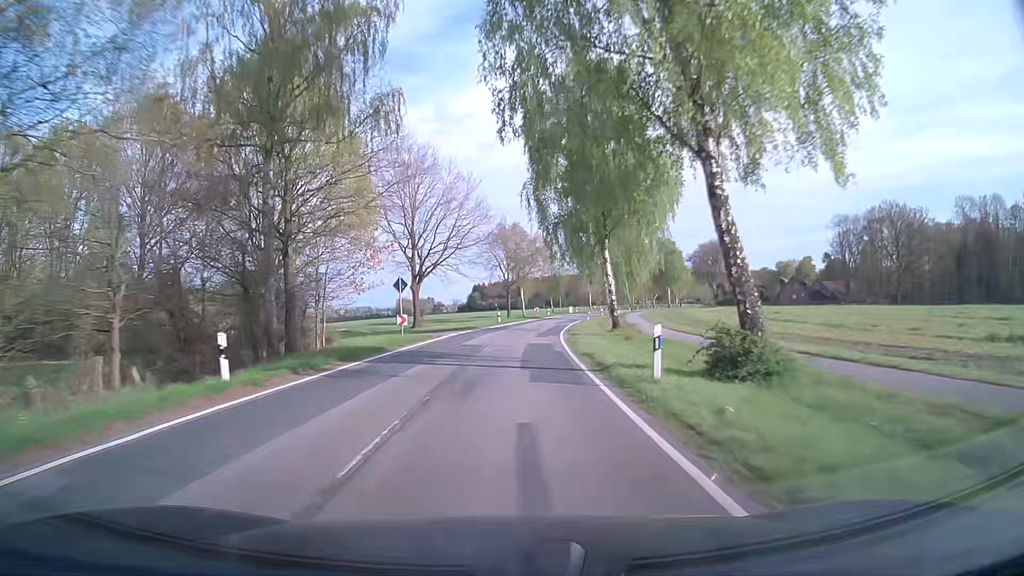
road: secondary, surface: asphalt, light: Day
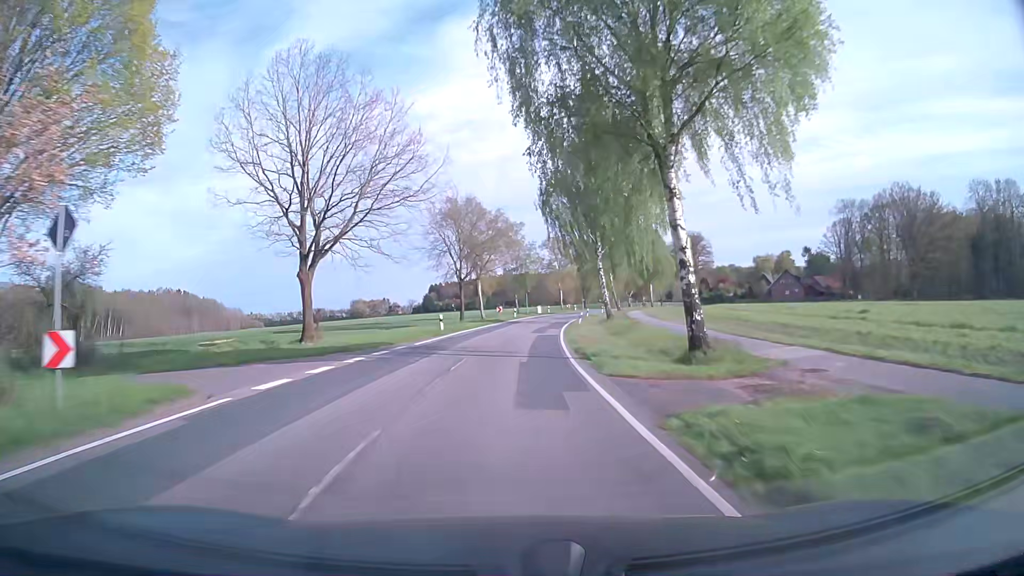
(+0.6, +24.6) m; +4°
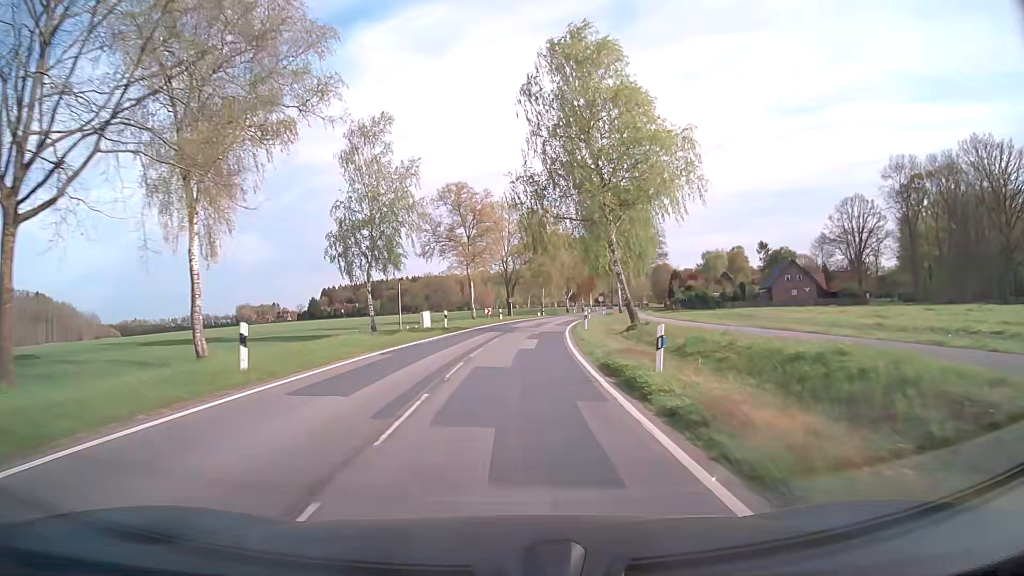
(+3.9, +59.8) m; +8°
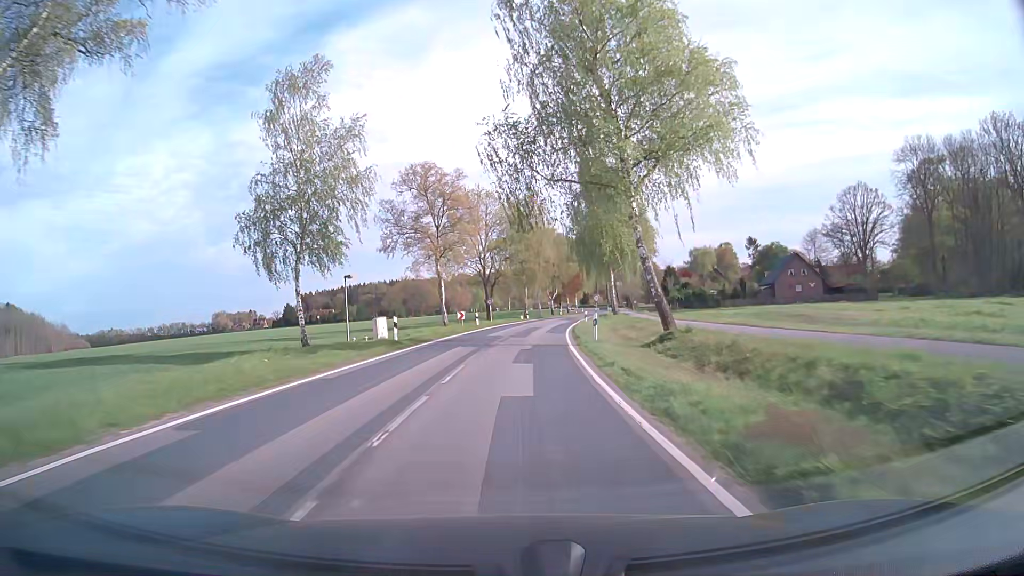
(+0.2, +11.3) m; +2°
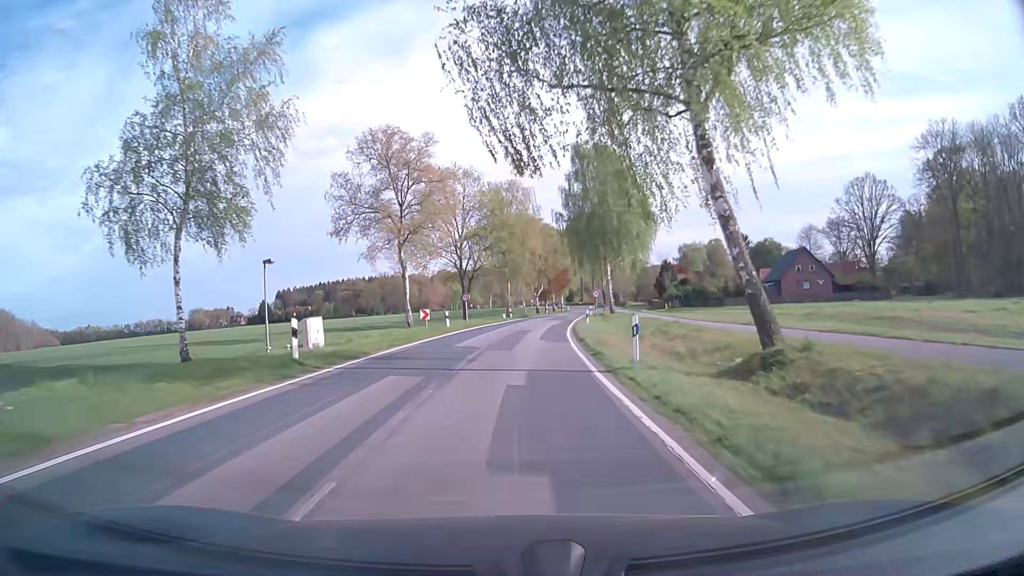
(+0.1, +11.0) m; +2°
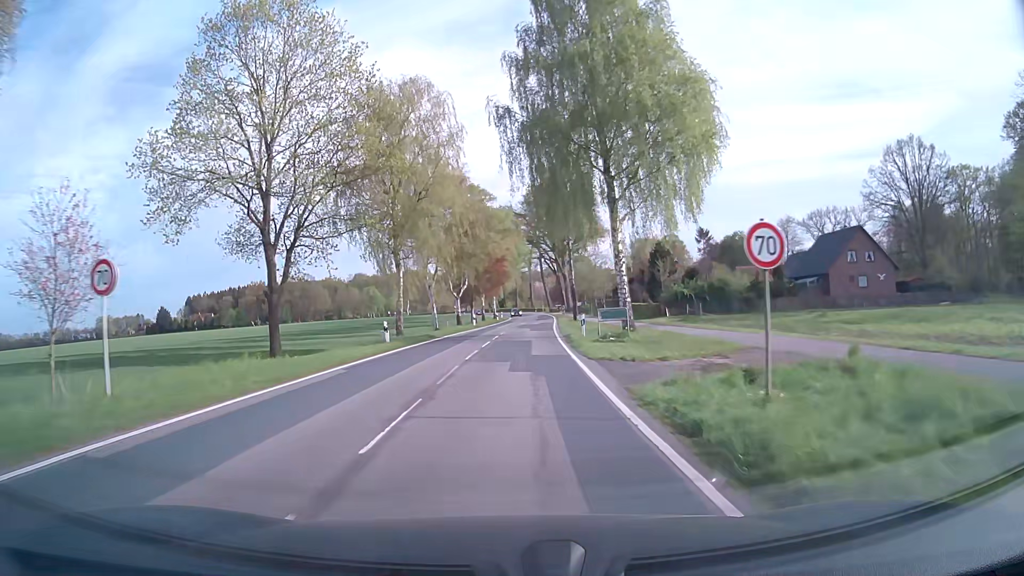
(+2.1, +40.6) m; +6°
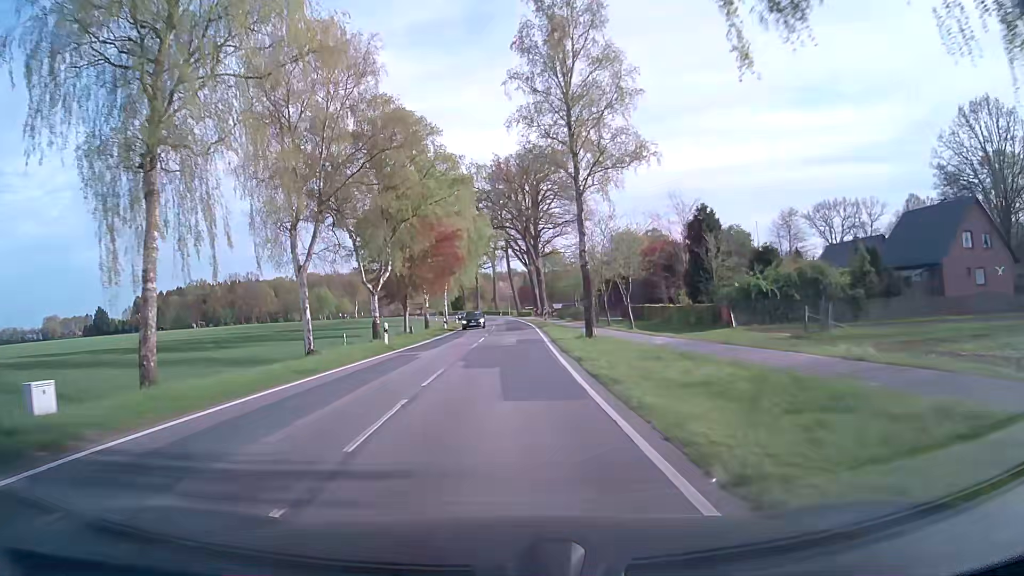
(+0.8, +28.5) m; +3°
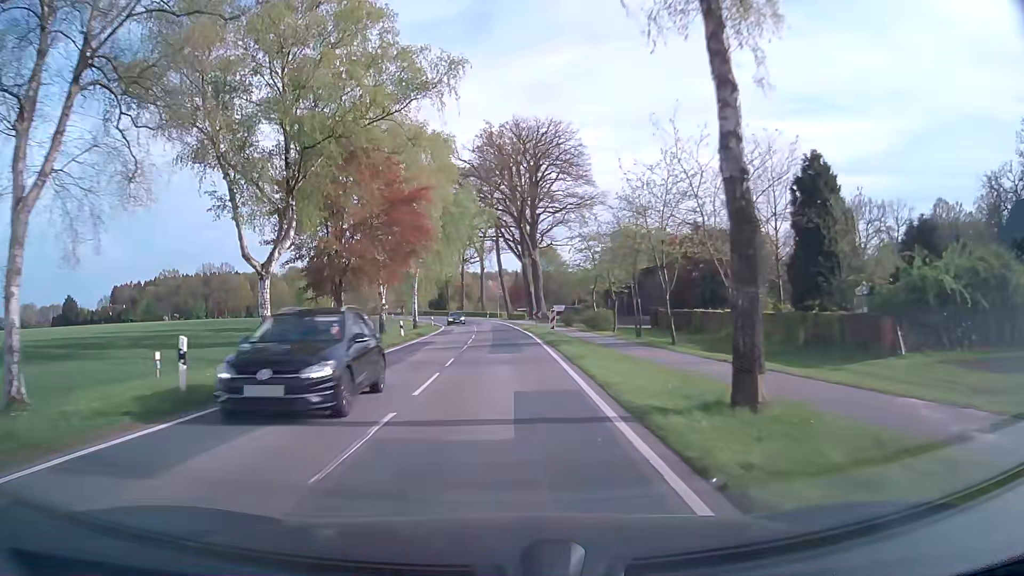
(+0.2, +18.5) m; +1°
(0, +10) (0, +20) (0, +30) (0, +40) (-1, +50) (-1, +60) (-2, +70) (-3, +80) (-5, +90) (-6, +100) m
